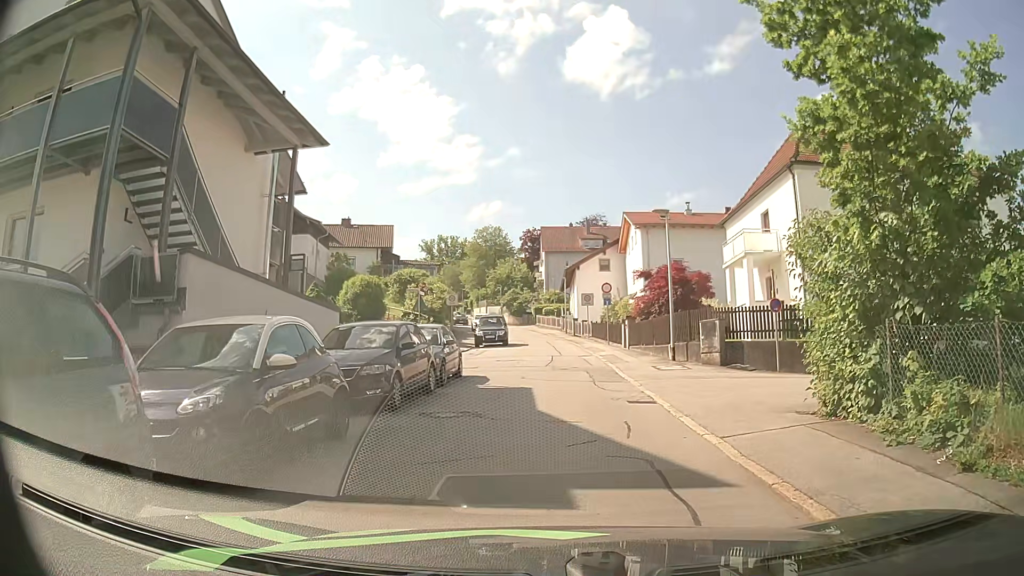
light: Day
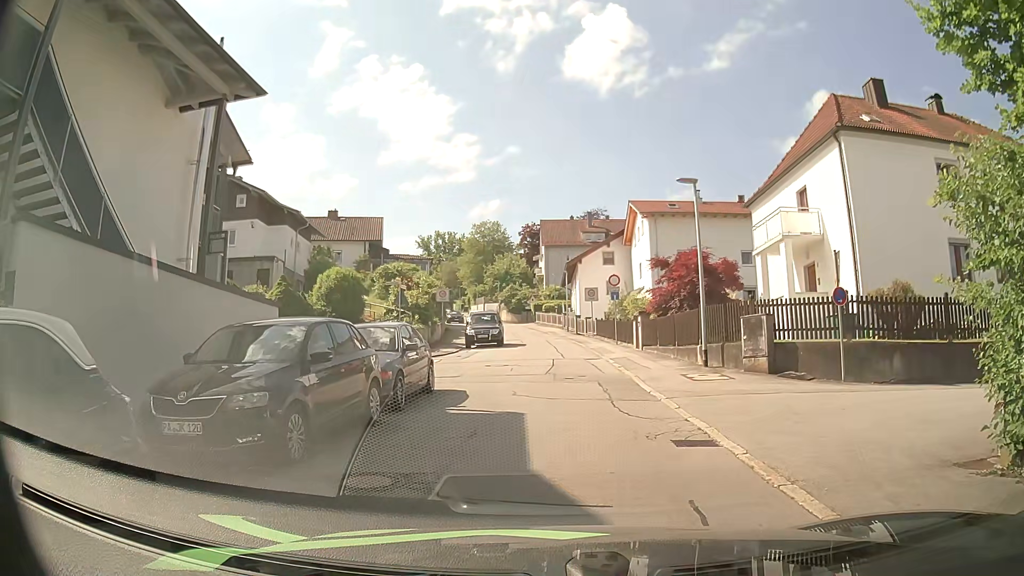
(0.0, +4.5) m; +1°
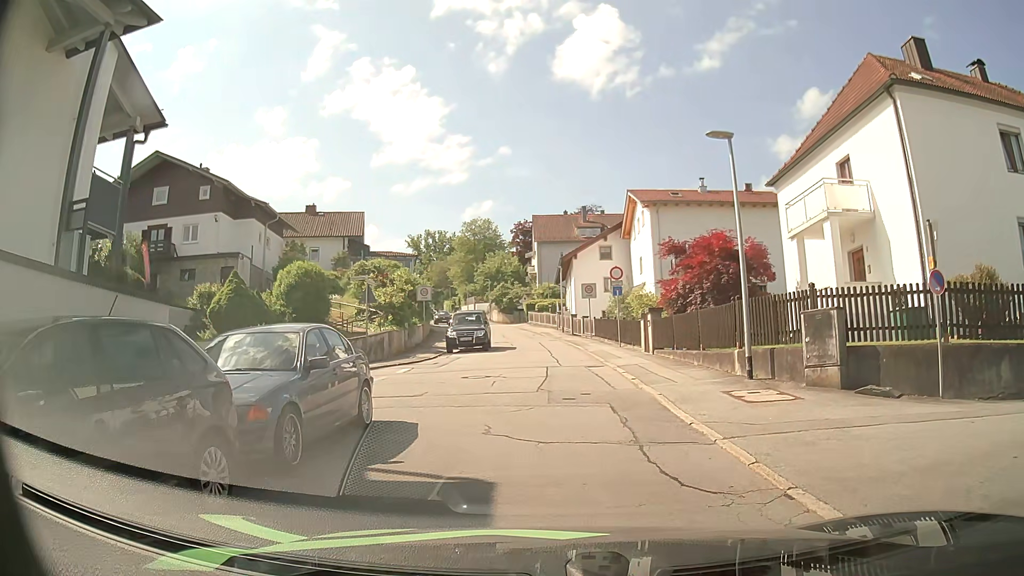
(-0.1, +4.3) m; -2°
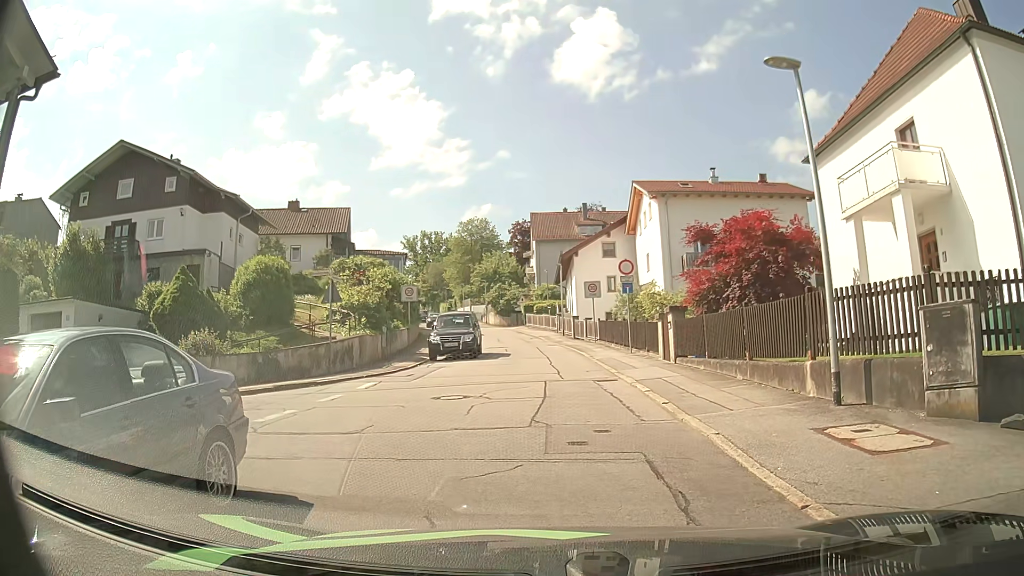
(+0.1, +4.3) m; +2°
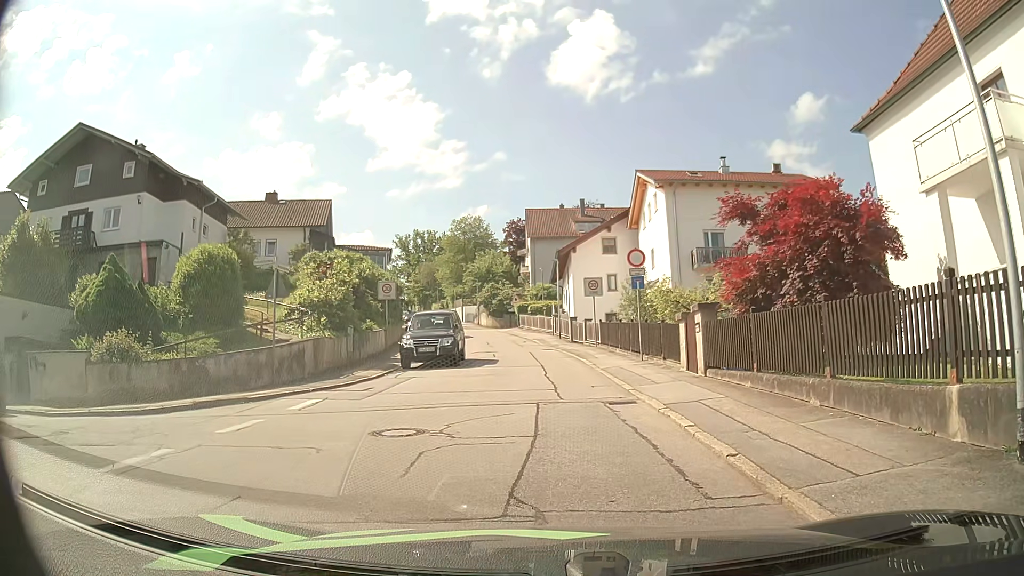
(0.0, +4.2) m; +2°
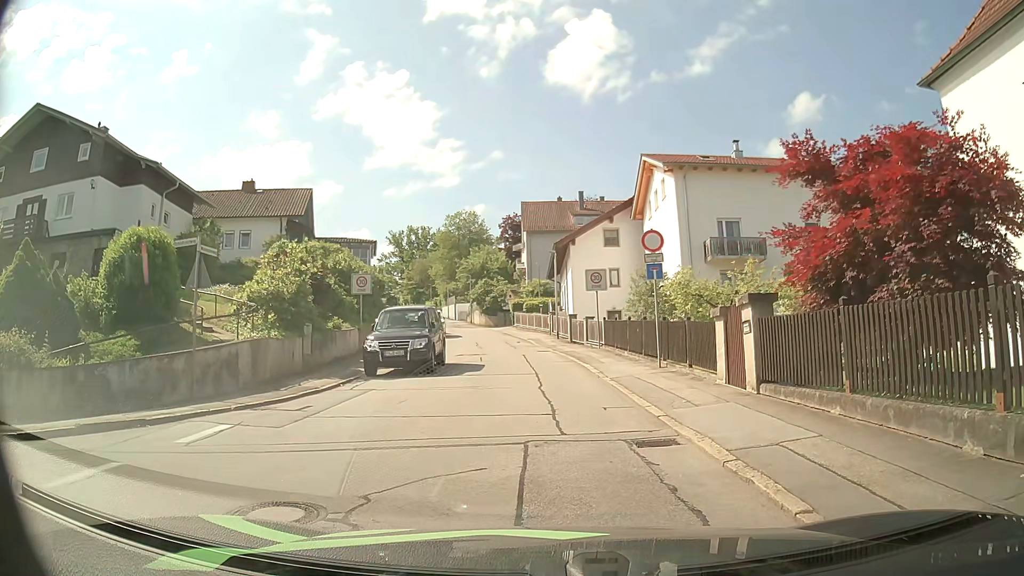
(-0.2, +4.0) m; -2°
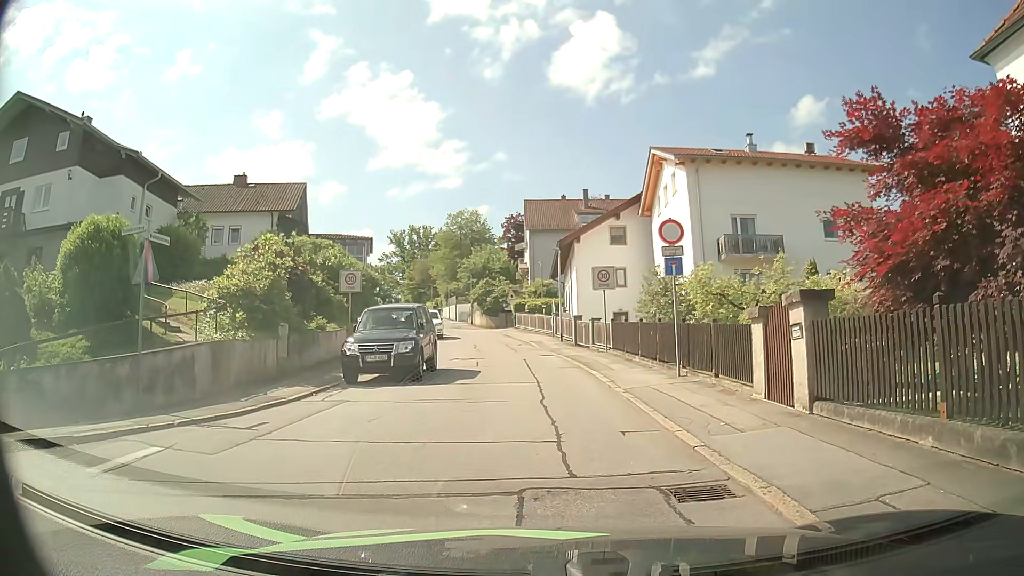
(0.0, +2.1) m; -1°
